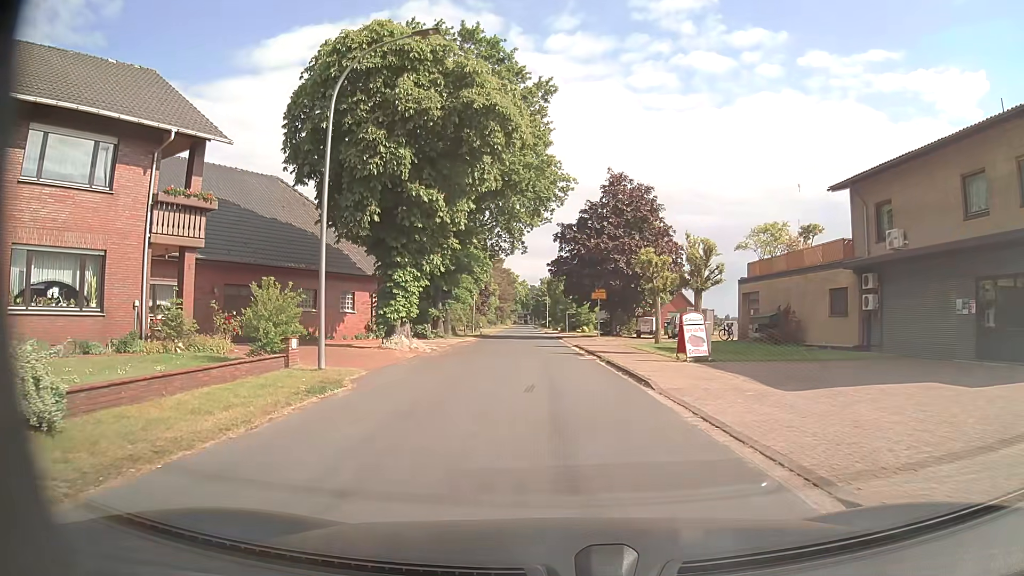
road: unclassified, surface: asphalt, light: Day
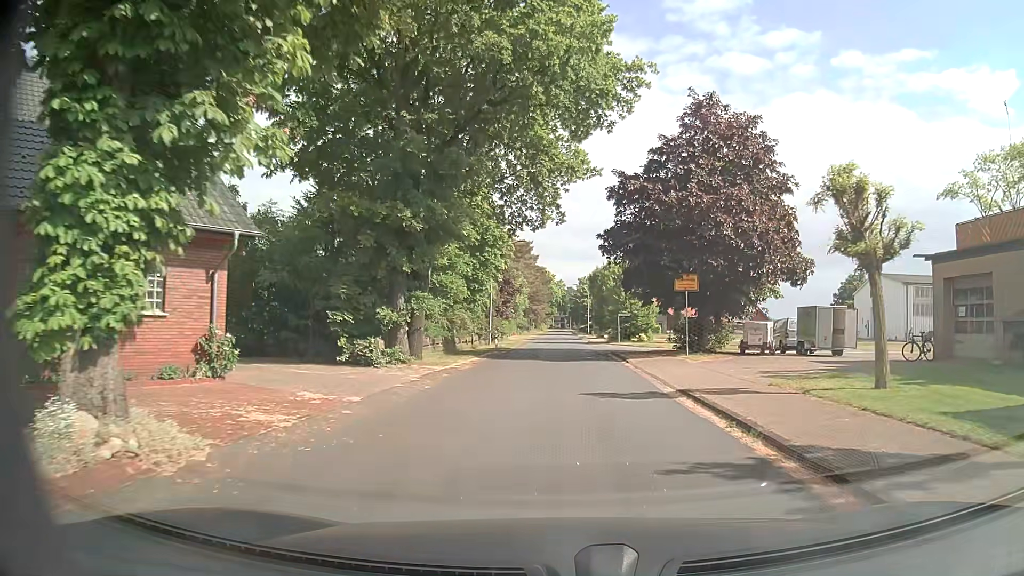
(-1.0, +18.6) m; -4°
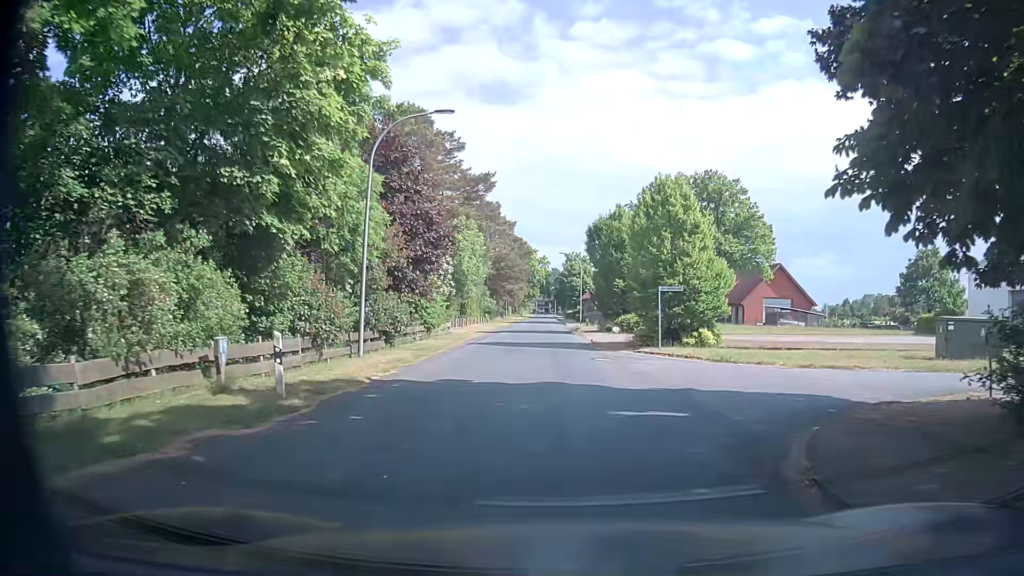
(+0.5, +27.2) m; 0°
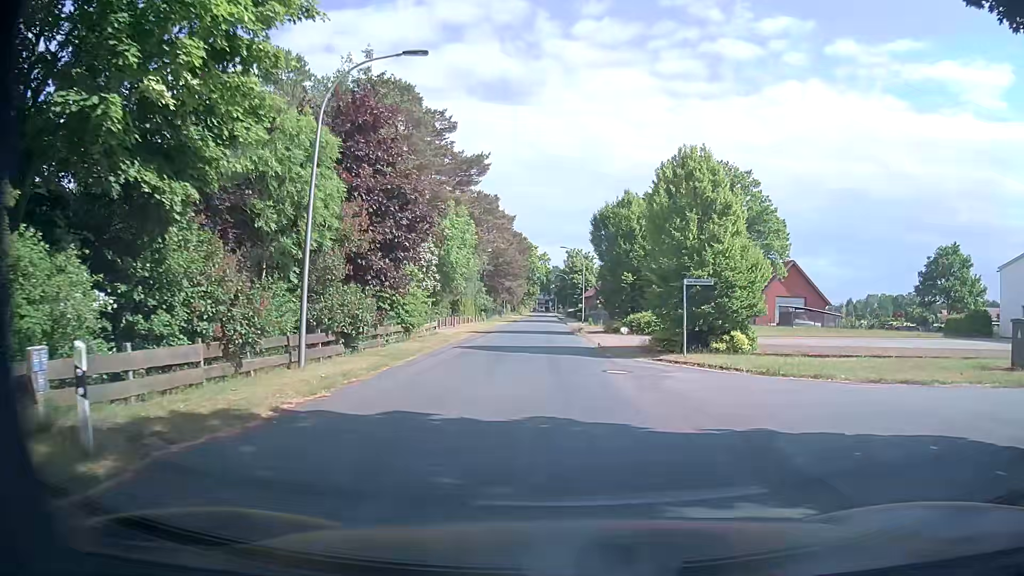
(0.0, +4.6) m; 0°
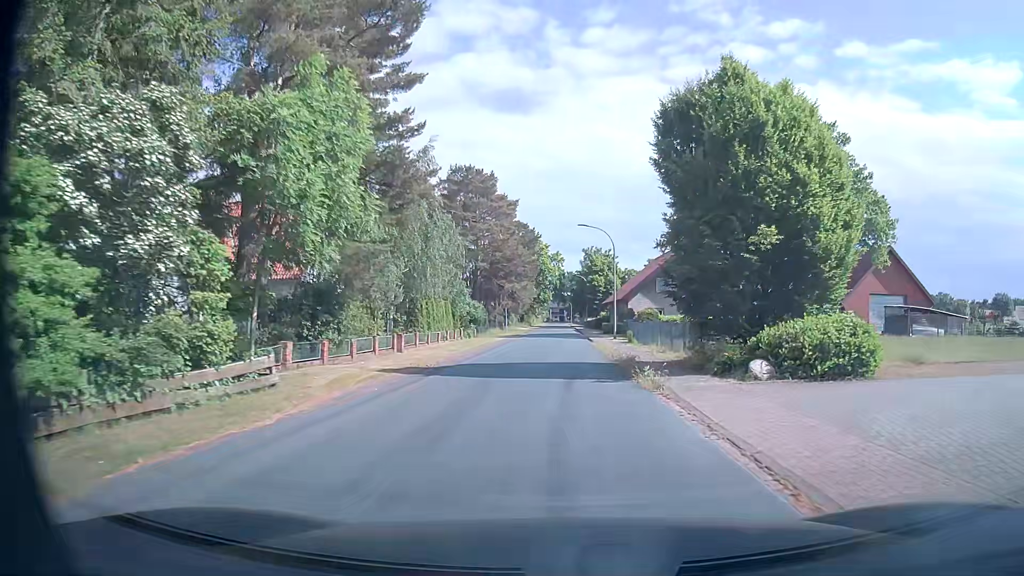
(0.0, +22.2) m; -1°
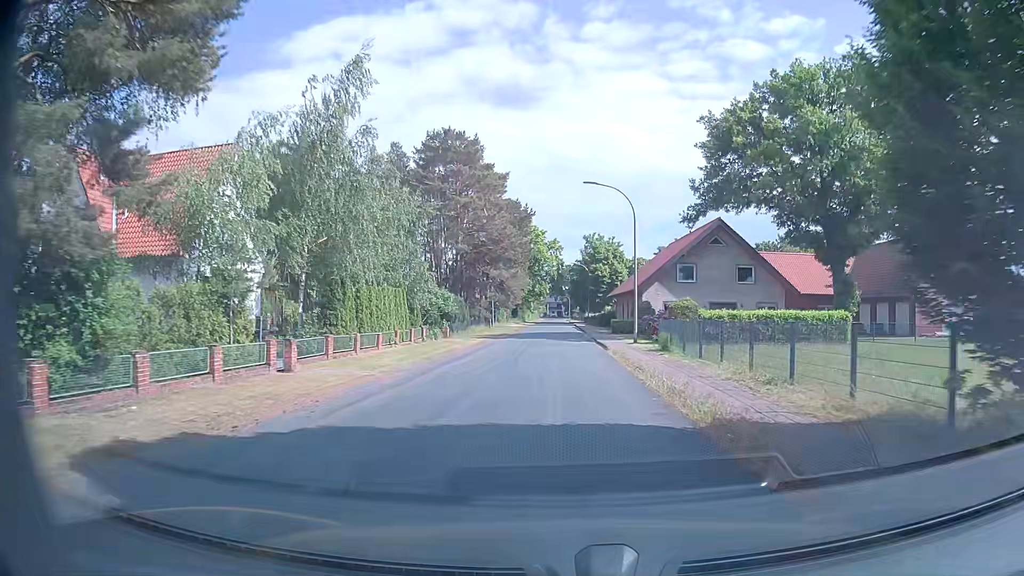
(+0.2, +12.7) m; +1°
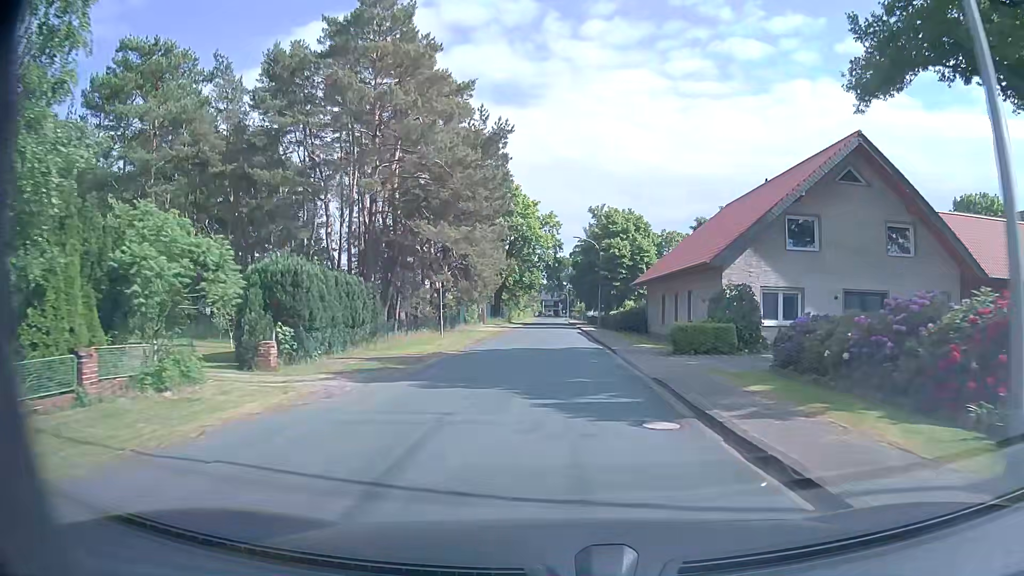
(+0.1, +26.4) m; +1°
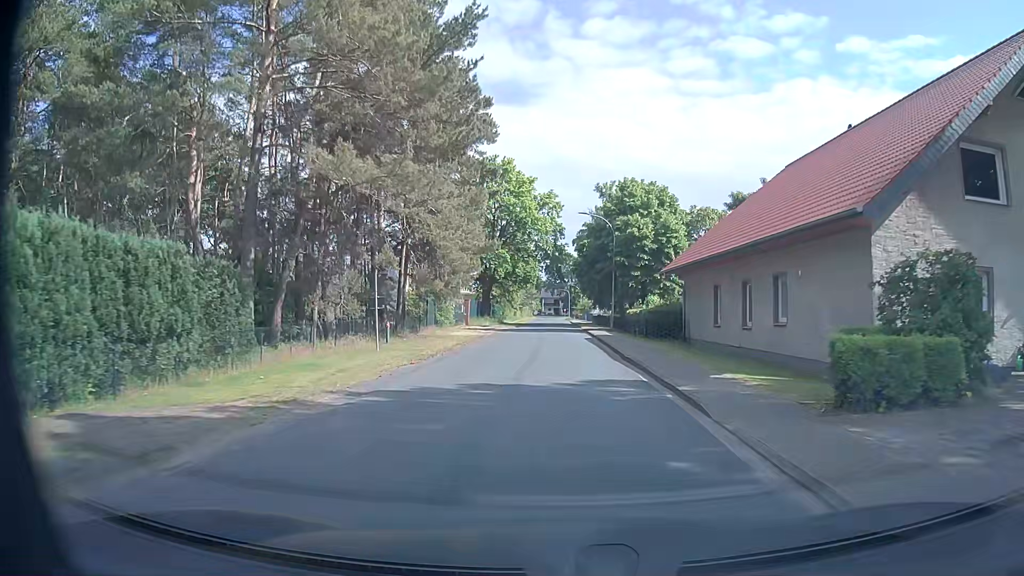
(-0.1, +13.0) m; 0°
(0, +10) (0, +20) (0, +30) (0, +40) (0, +50) (0, +60) (0, +70) (0, +80) (0, +90) (0, +100) m
